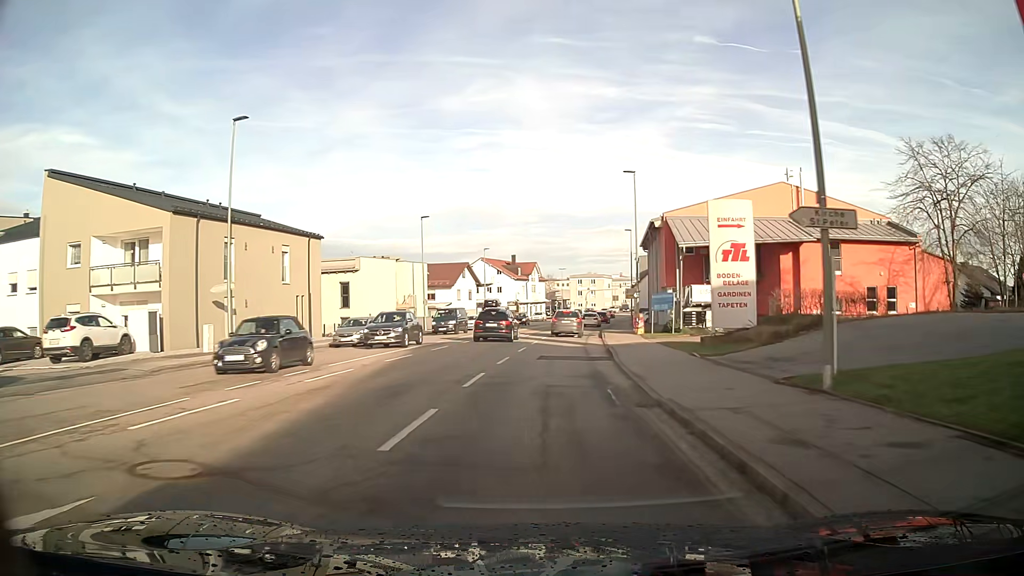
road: tertiary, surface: asphalt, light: Day
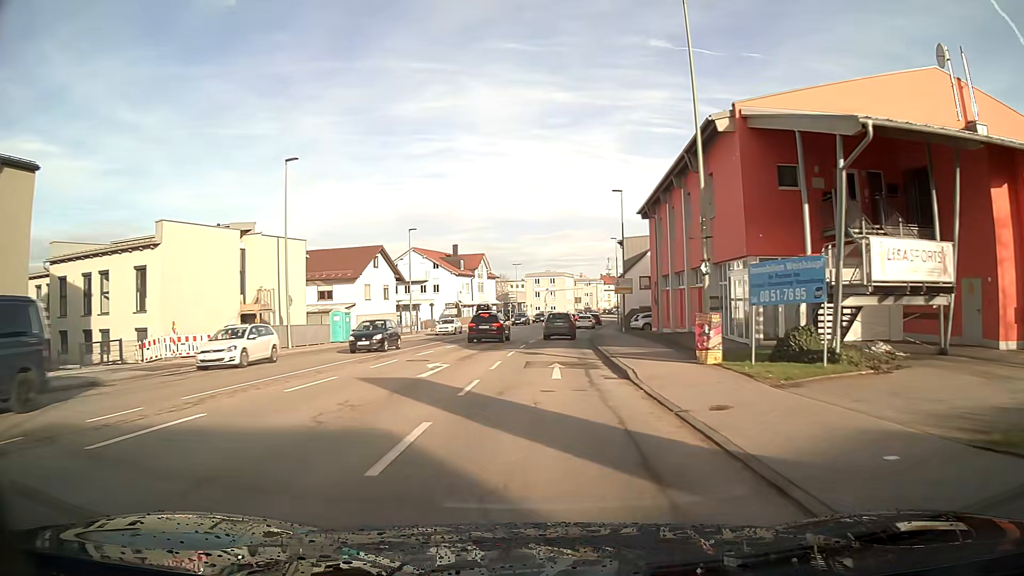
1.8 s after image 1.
(+1.0, +25.2) m; +4°
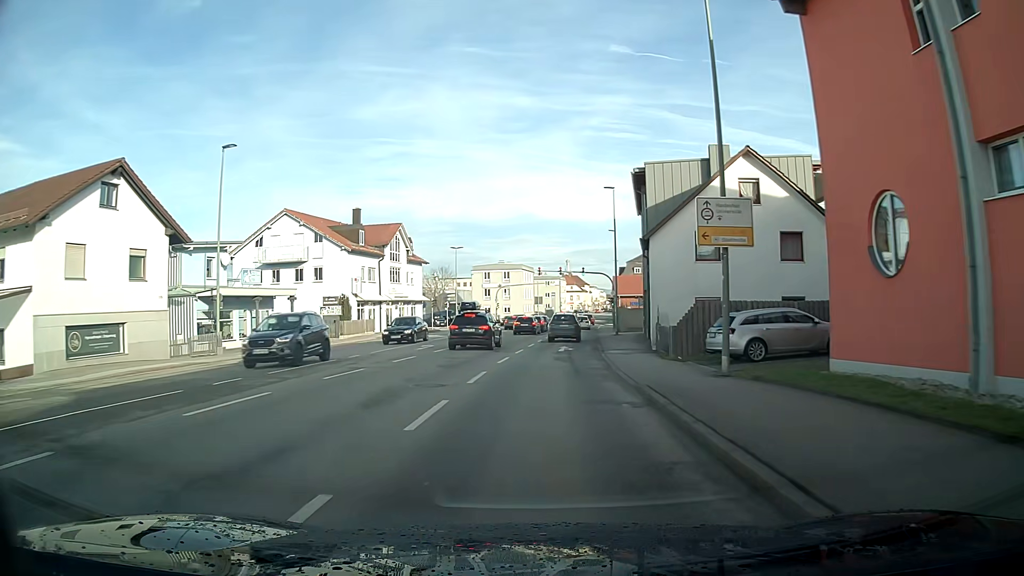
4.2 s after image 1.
(+1.1, +33.6) m; +4°
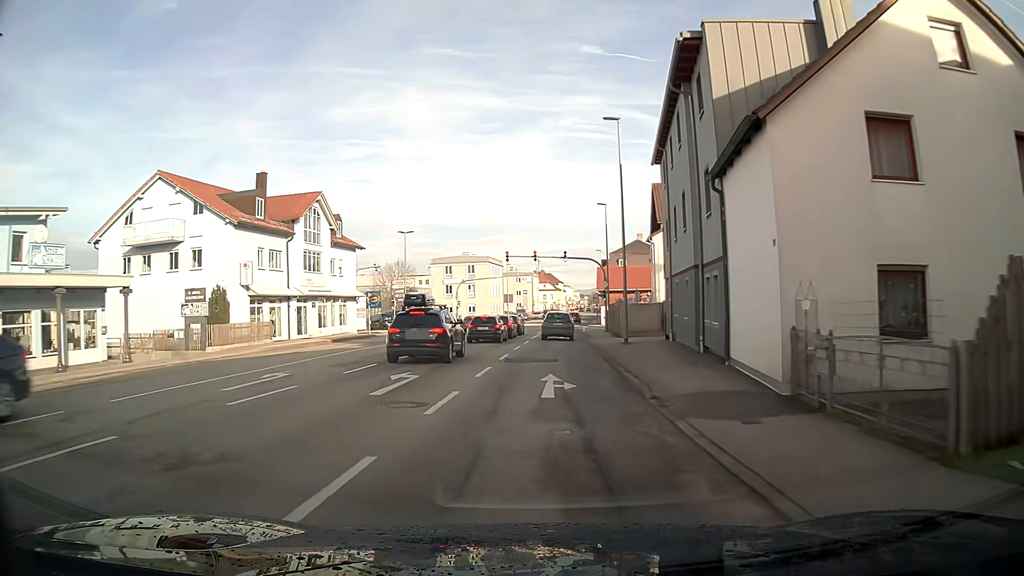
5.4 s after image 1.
(+0.3, +16.7) m; +2°
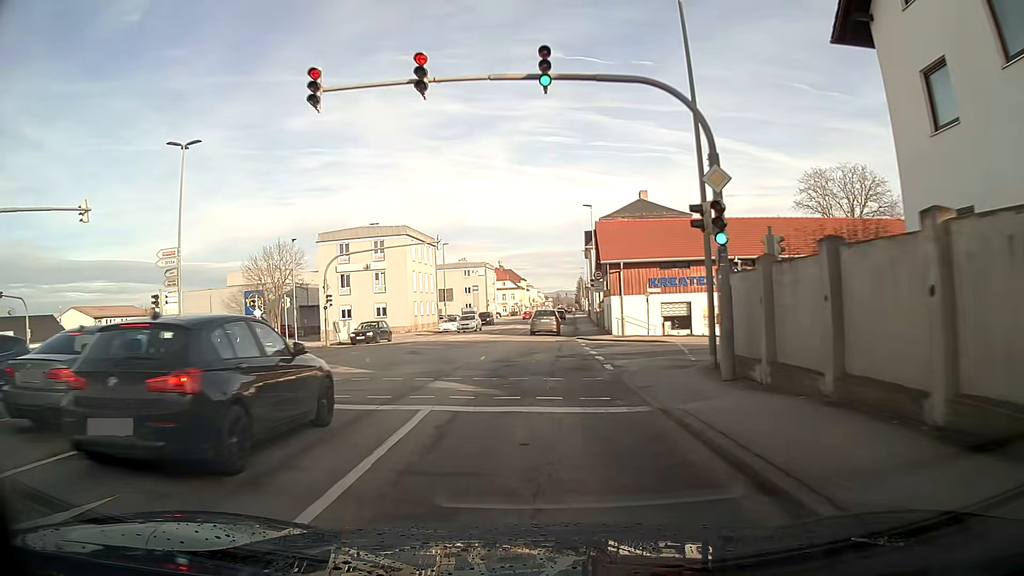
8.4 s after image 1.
(+1.3, +40.2) m; +3°
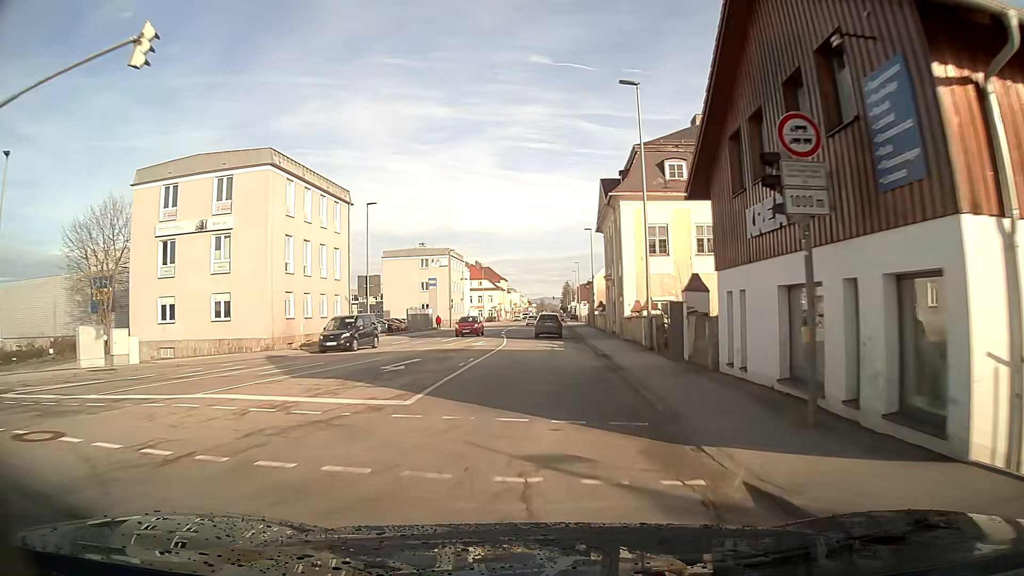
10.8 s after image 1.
(+0.4, +31.7) m; +2°
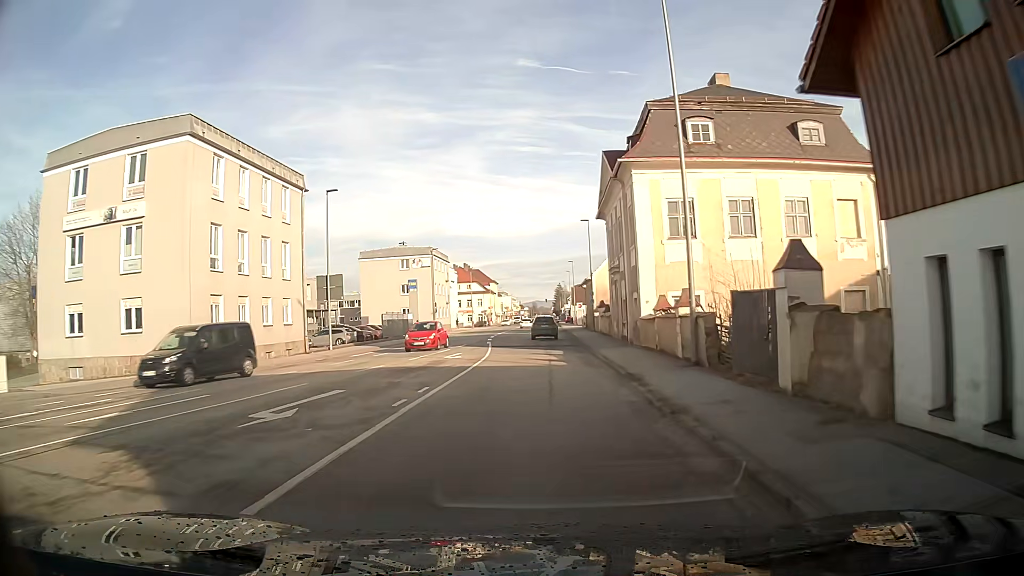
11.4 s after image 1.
(0.0, +8.0) m; +1°
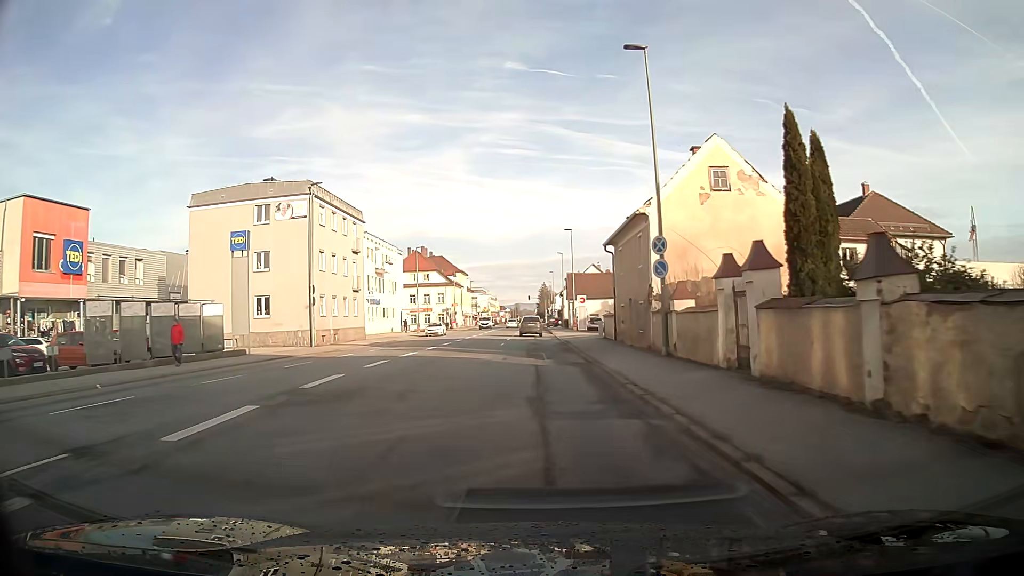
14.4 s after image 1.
(+0.6, +40.2) m; +1°
